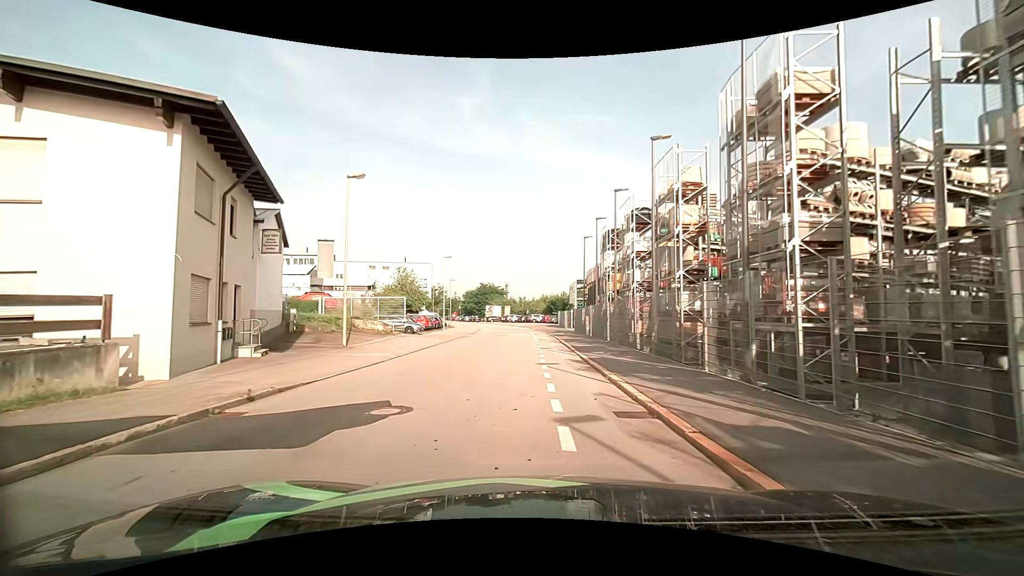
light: Day
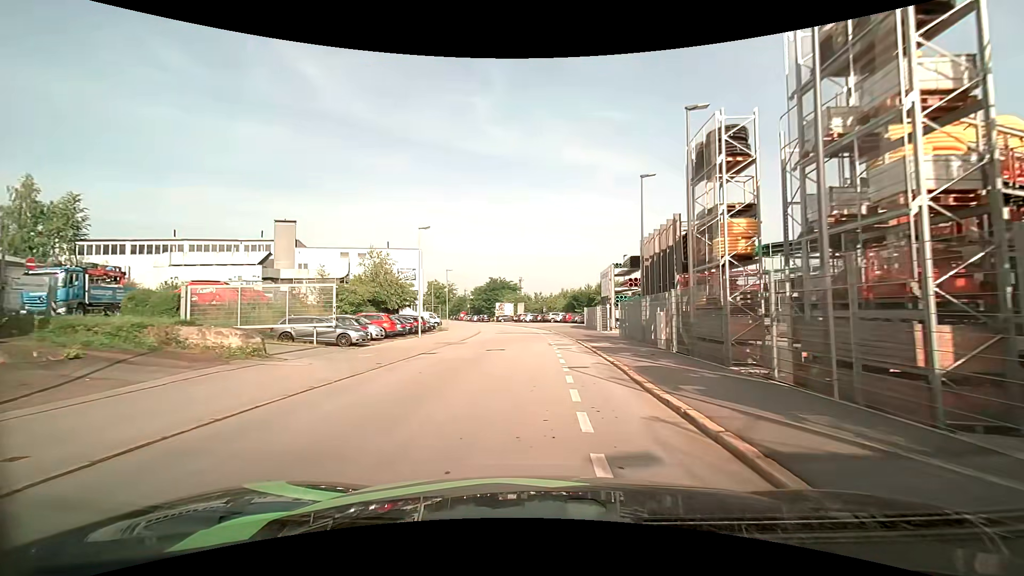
(-0.2, +17.8) m; -2°
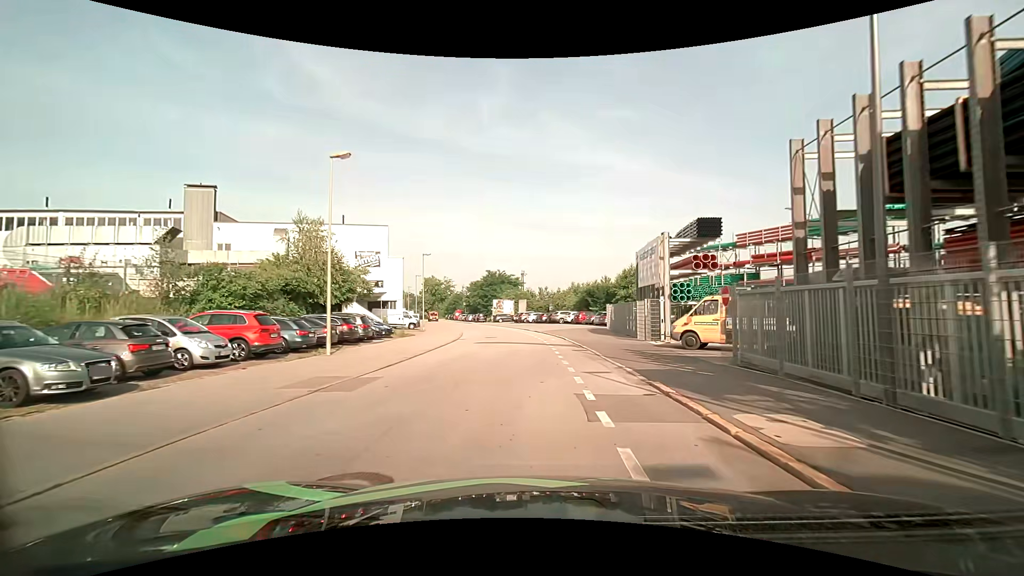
(0.0, +16.2) m; 0°
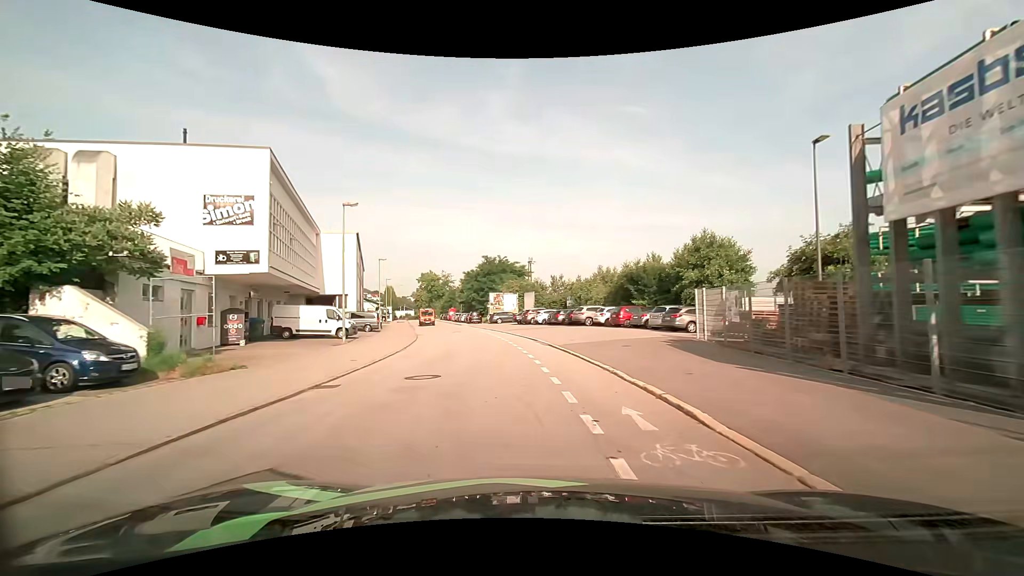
(-0.3, +22.7) m; -1°
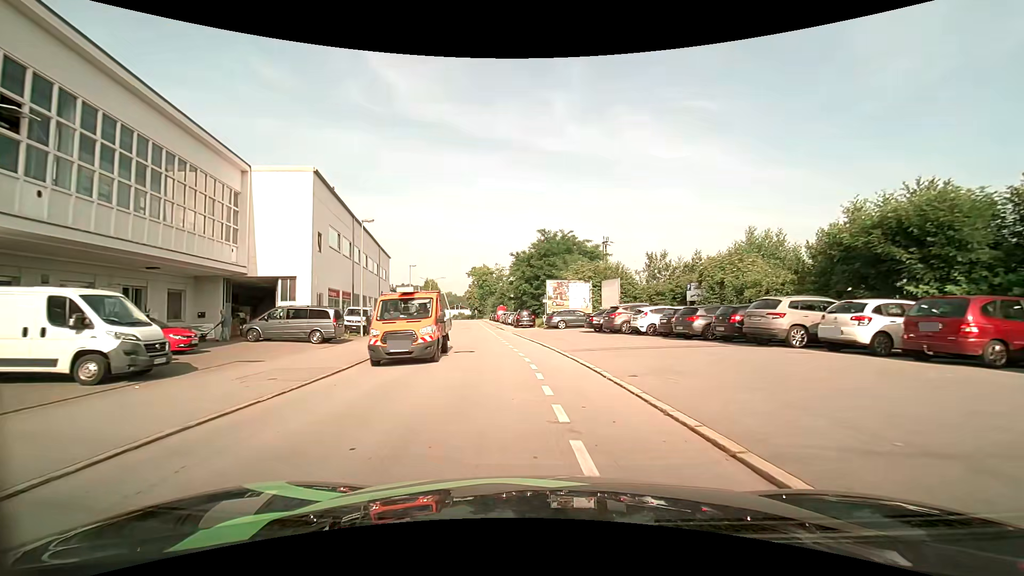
(-1.7, +23.6) m; -7°
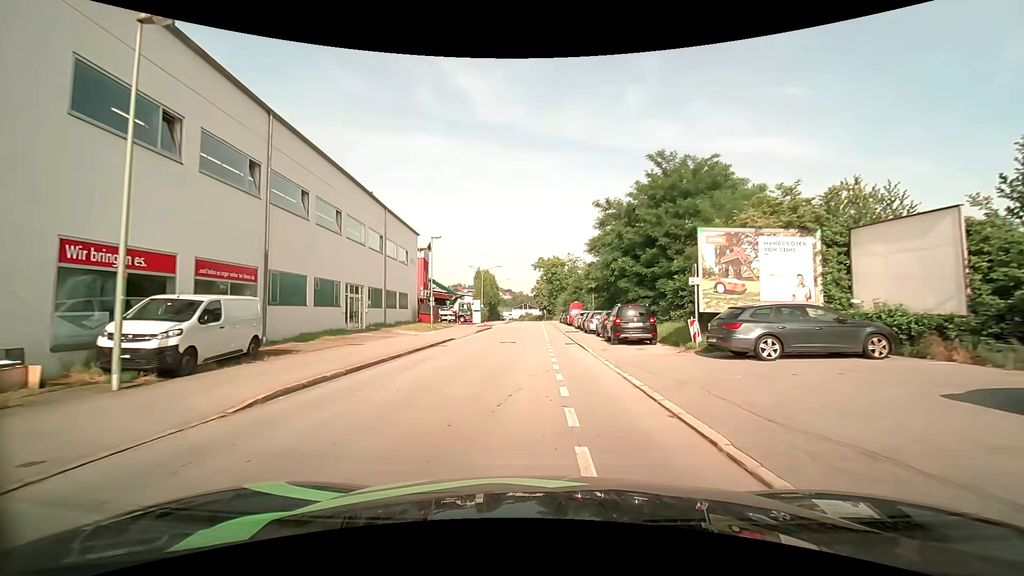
(-1.9, +24.6) m; -8°
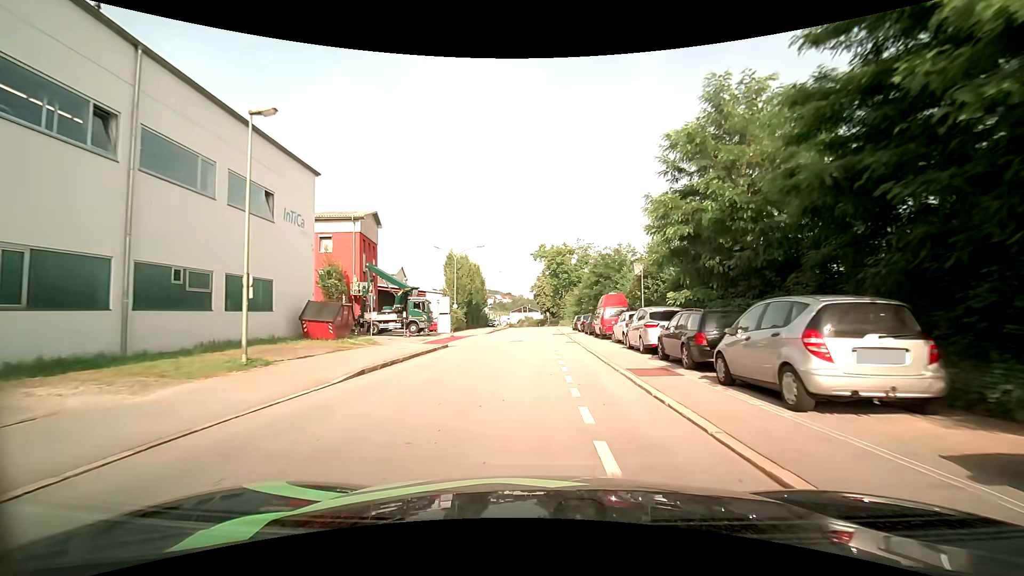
(-0.2, +26.2) m; 0°
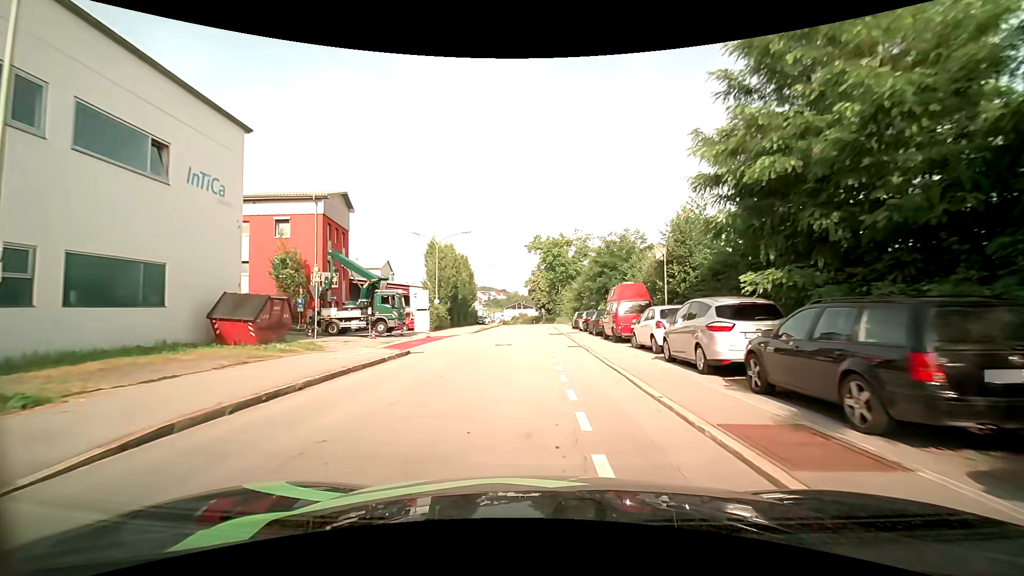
(0.0, +6.8) m; 0°
(0, +10) (0, +20) (0, +30) (0, +40) (0, +50) (0, +60) (0, +70) (-1, +80) (-1, +90) (-2, +100) m
